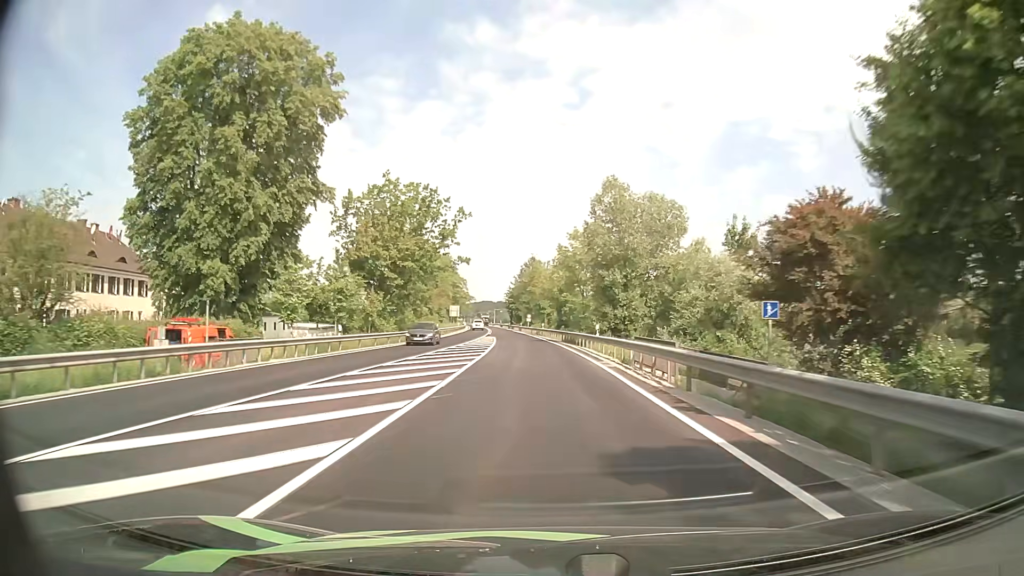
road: primary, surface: asphalt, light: Day
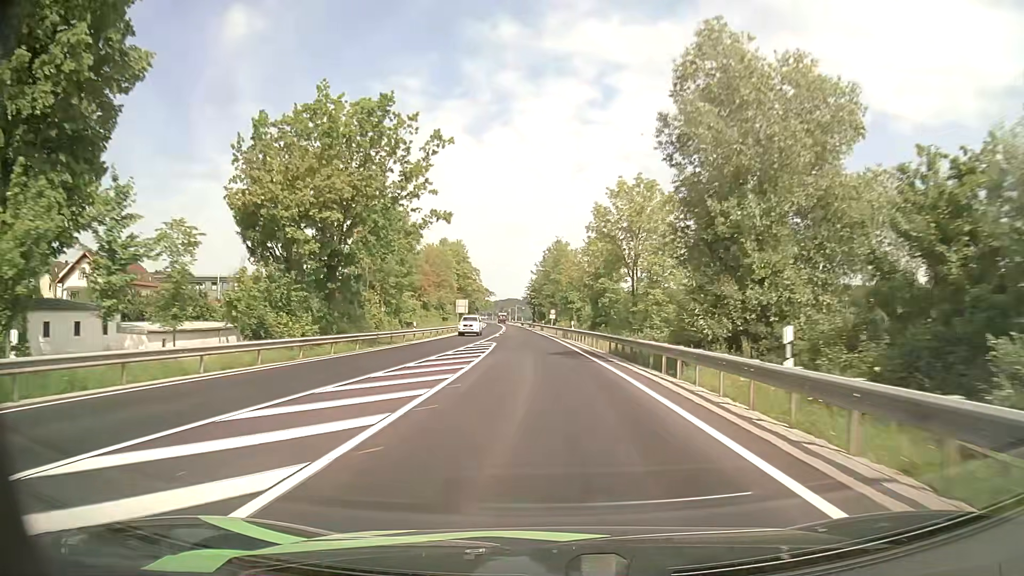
(-0.4, +24.8) m; -2°
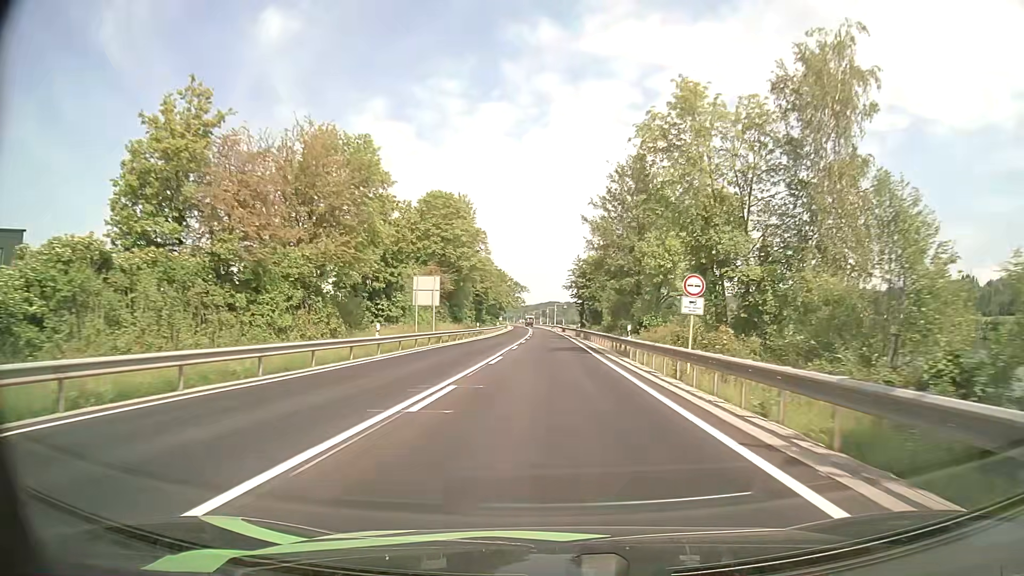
(-2.3, +61.5) m; -4°
(0, +10) (0, +20) (0, +30) (0, +40) (0, +50) (0, +60) (0, +70) (0, +80) (0, +90) (-1, +100) m
